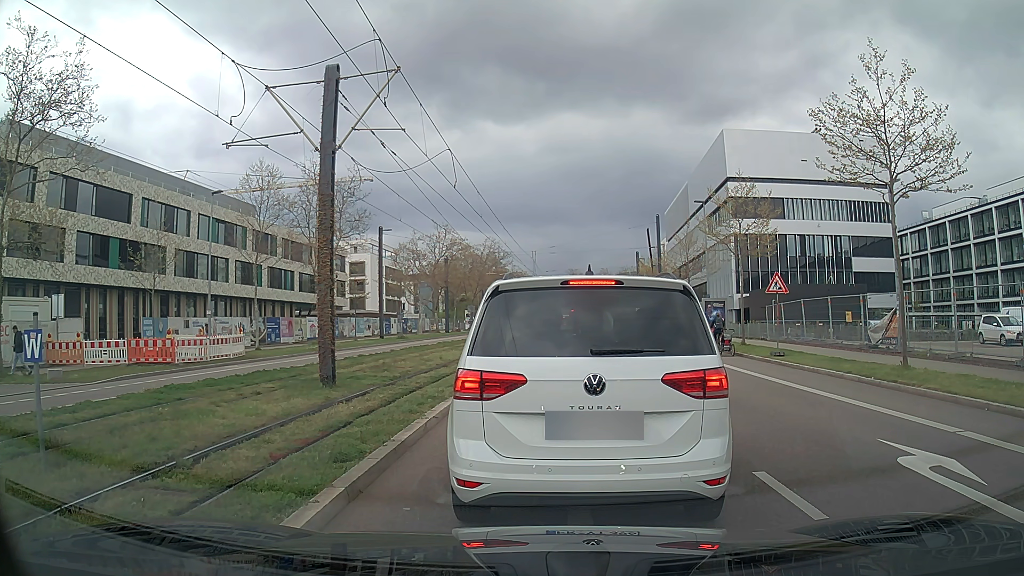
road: secondary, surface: asphalt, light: Day
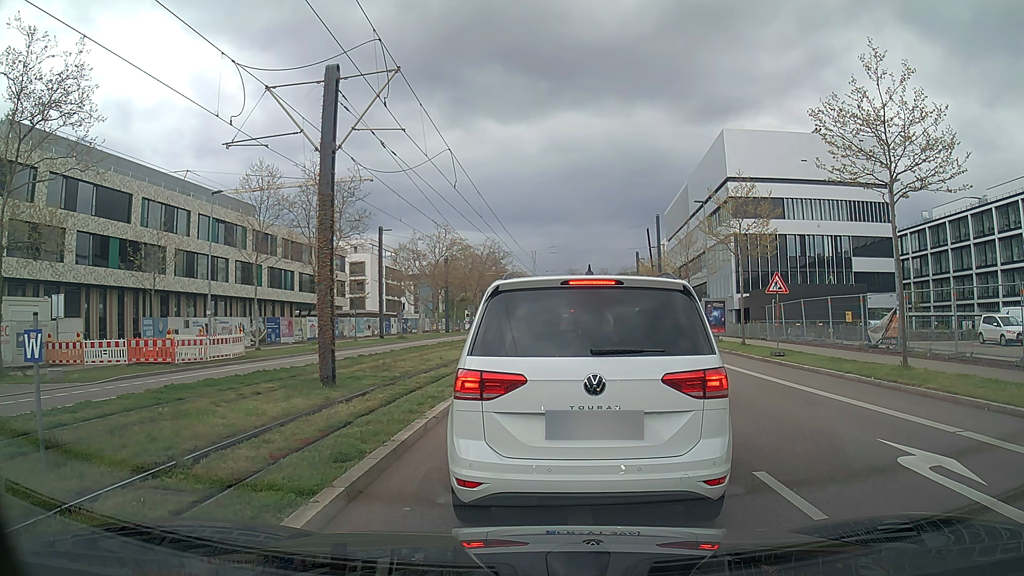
(0.0, 0.0) m; 0°
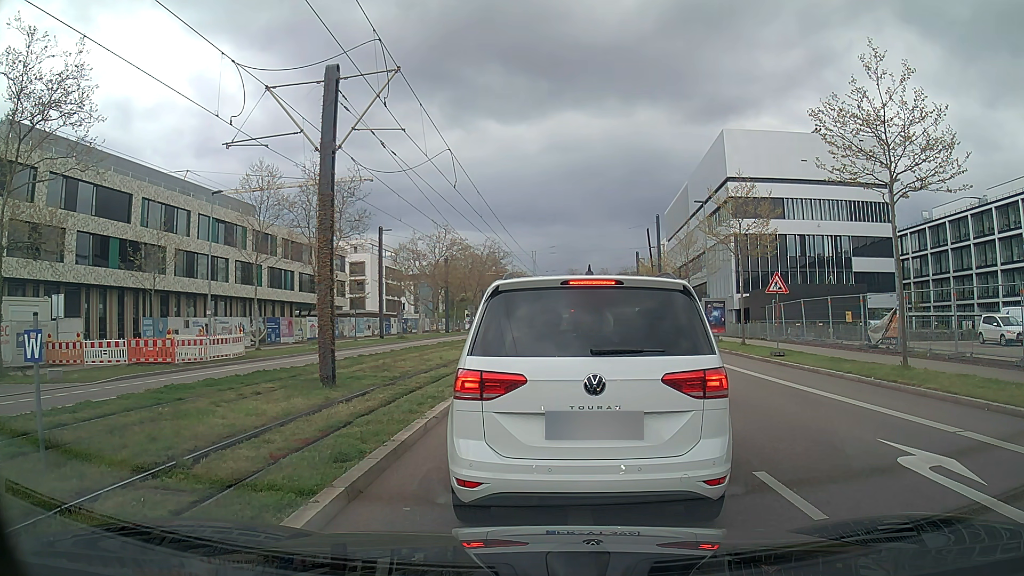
(0.0, 0.0) m; 0°
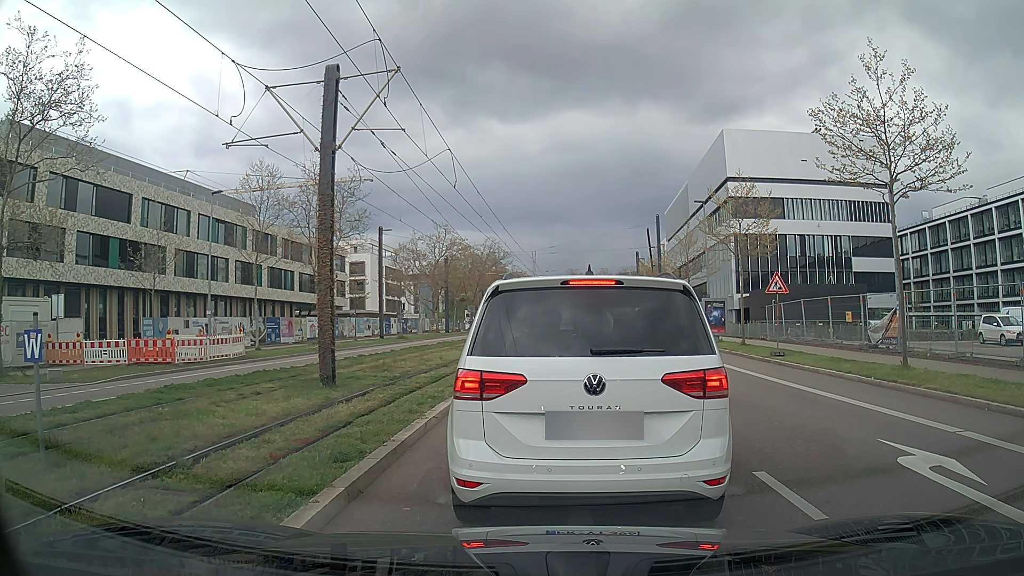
(0.0, 0.0) m; 0°
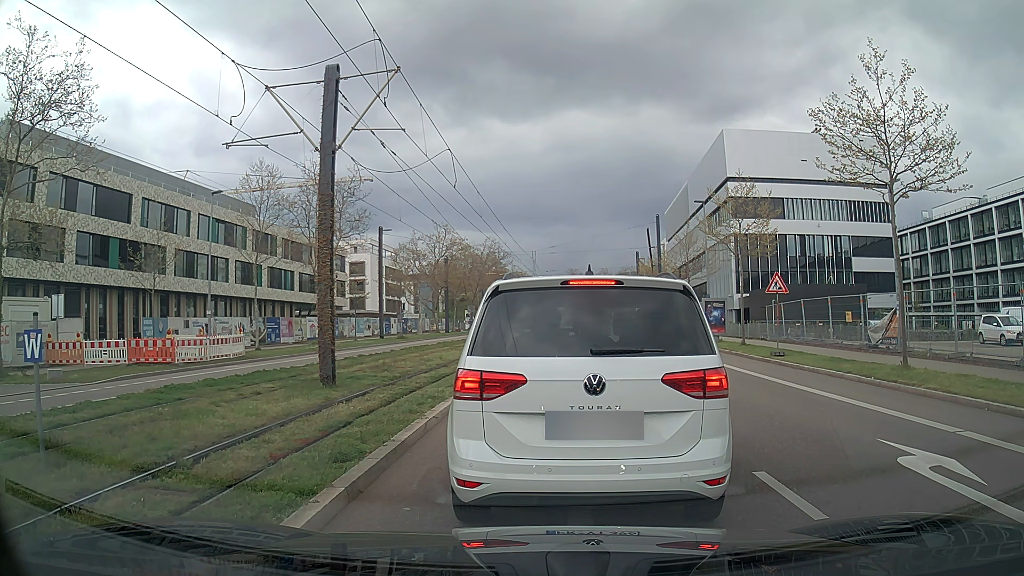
(0.0, 0.0) m; 0°
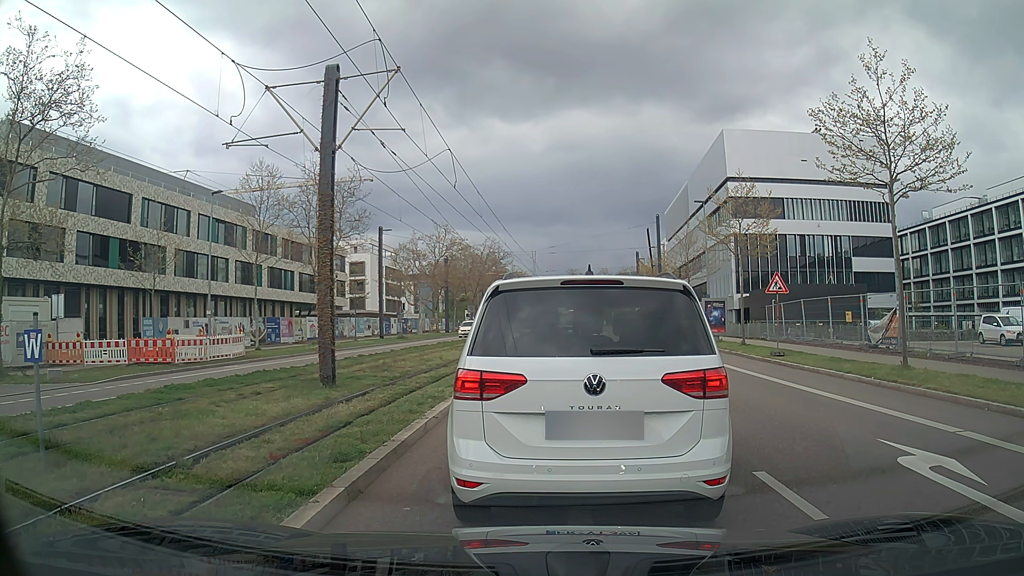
(0.0, 0.0) m; 0°
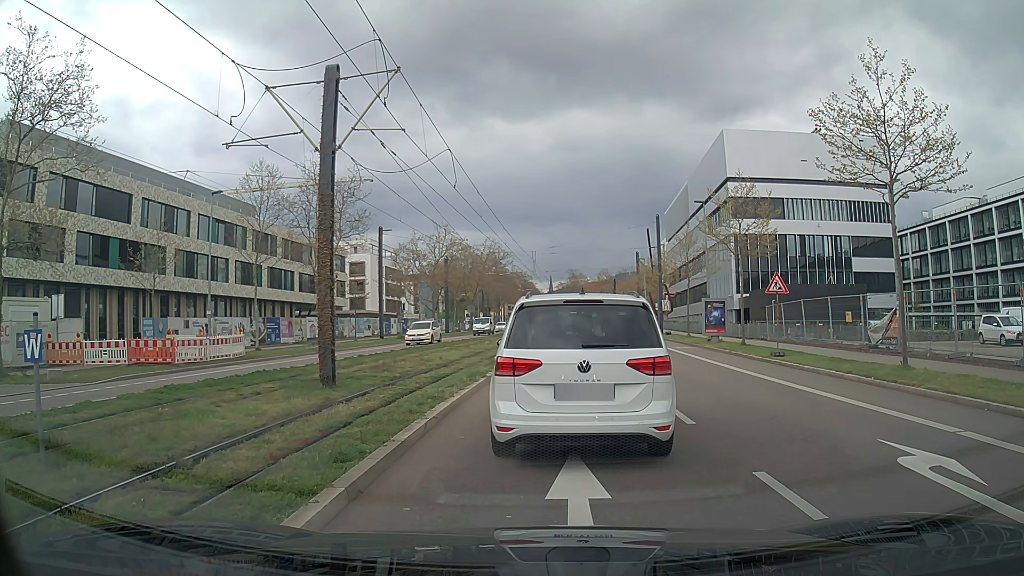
(0.0, 0.0) m; 0°
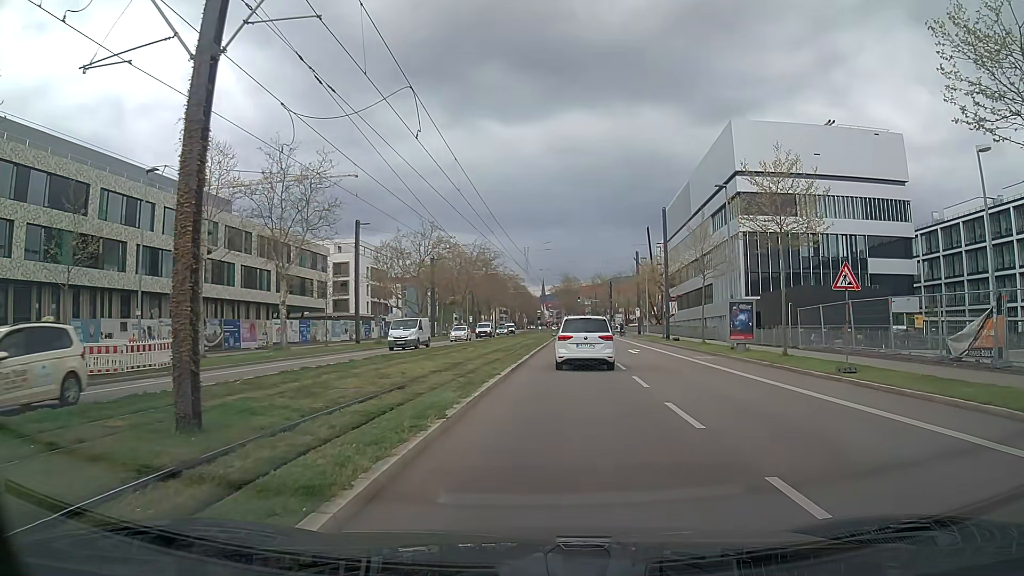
(+0.3, +6.5) m; +3°
(0, +10) (+1, +20) (+1, +30) (+2, +40) (+3, +50) (+3, +60) (+4, +70) (+4, +80) (+5, +90) (+6, +100) m
